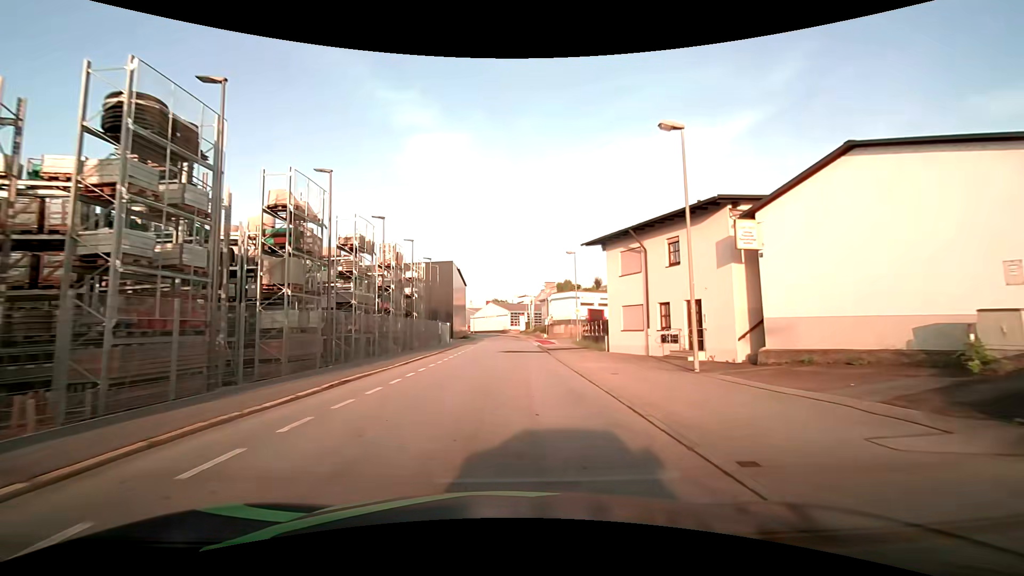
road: residential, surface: asphalt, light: Day
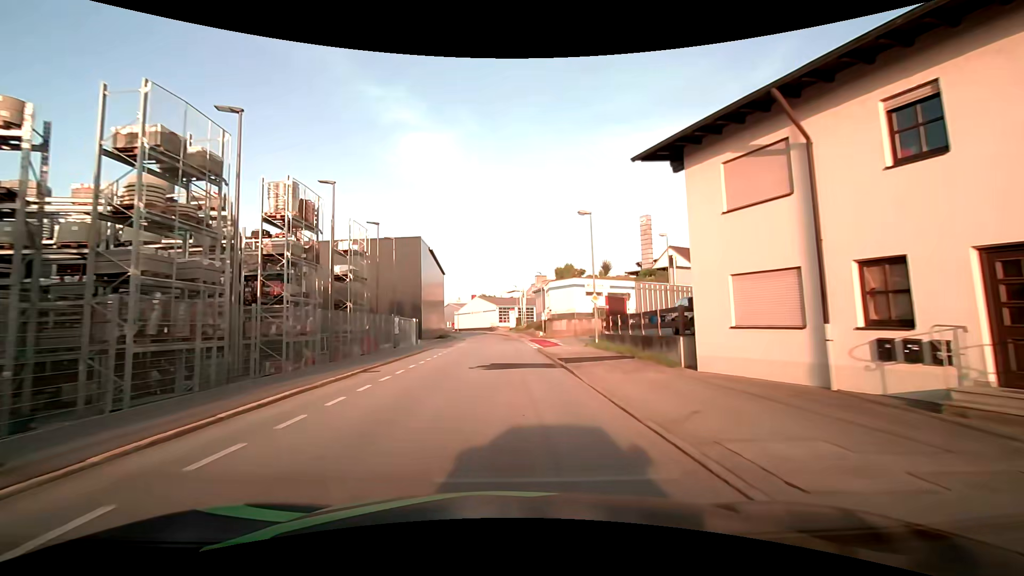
(+0.2, +13.9) m; +1°
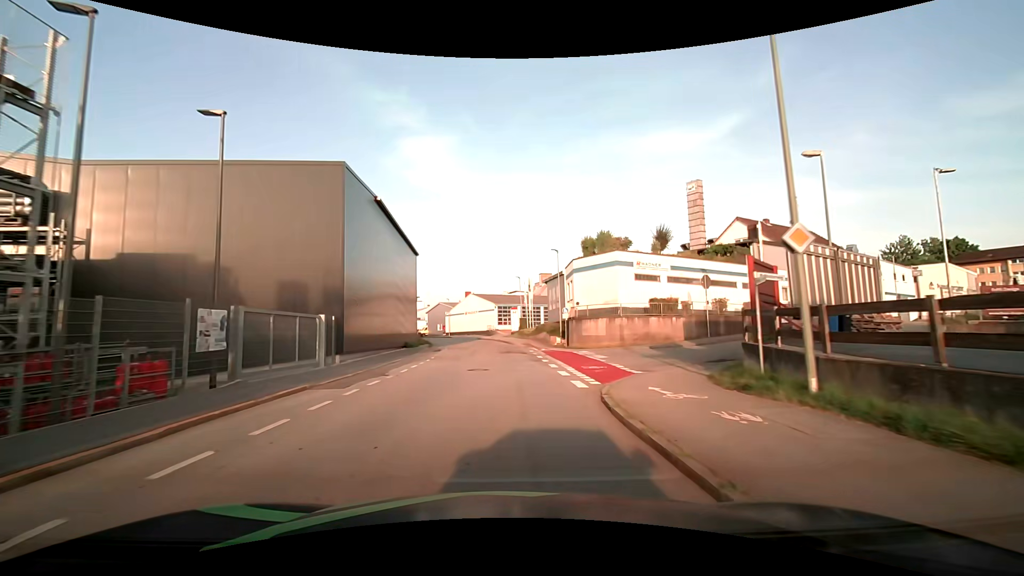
(+0.1, +20.4) m; +1°
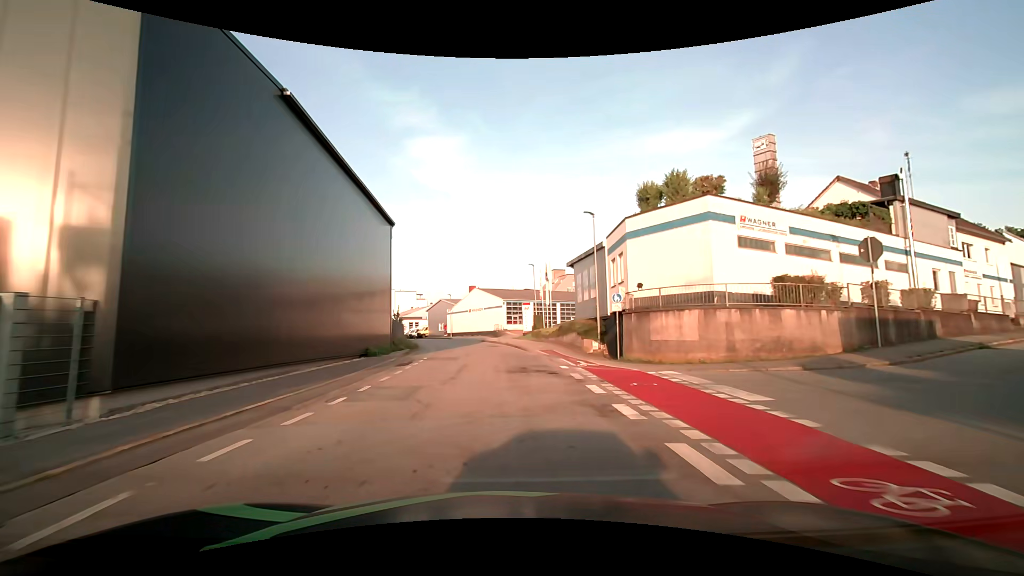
(-0.2, +13.6) m; -1°
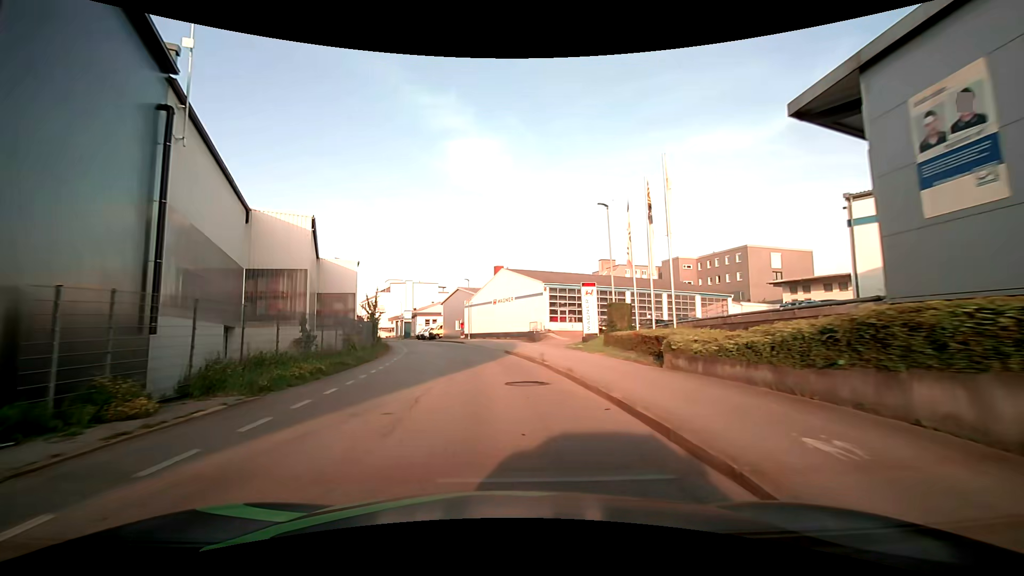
(-0.5, +27.2) m; -2°
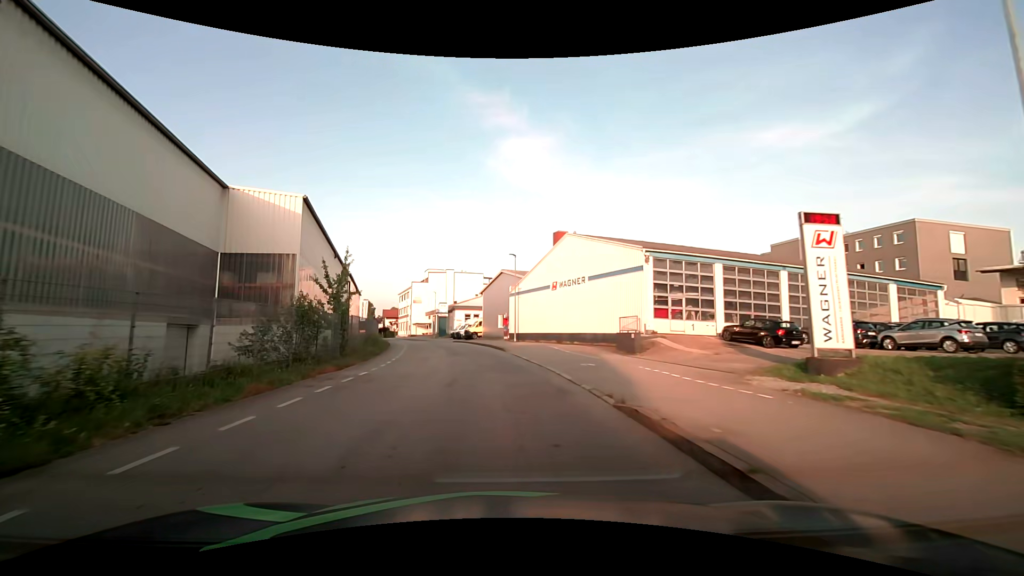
(-1.2, +20.5) m; -8°
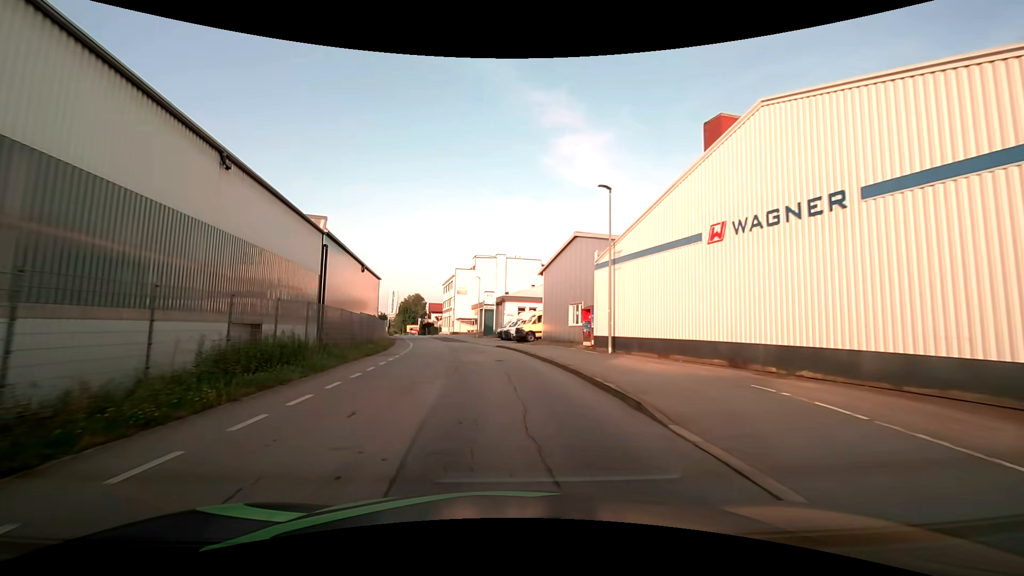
(-1.2, +21.1) m; -6°
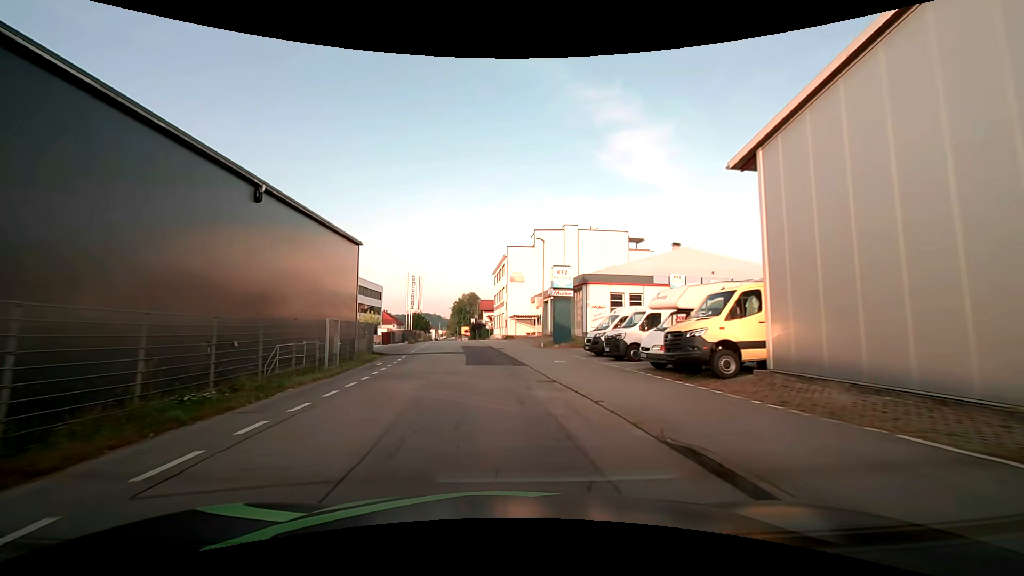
(-2.8, +28.5) m; -9°
(0, +10) (0, +20) (-1, +30) (-1, +40) (-2, +50) (-3, +60) (-4, +70) (-4, +80) (-5, +90) (-6, +100) m
